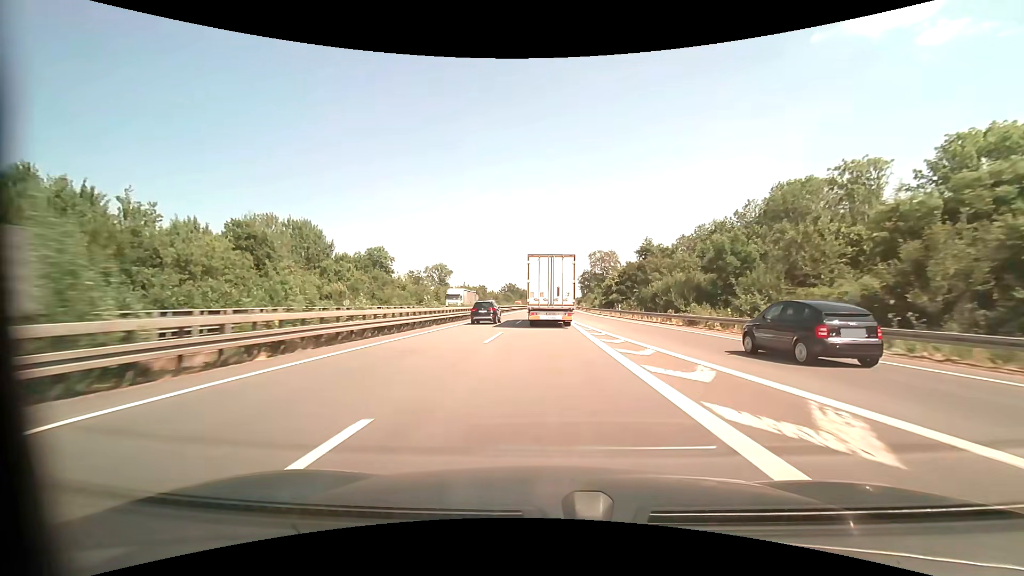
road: motorway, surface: asphalt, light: Day
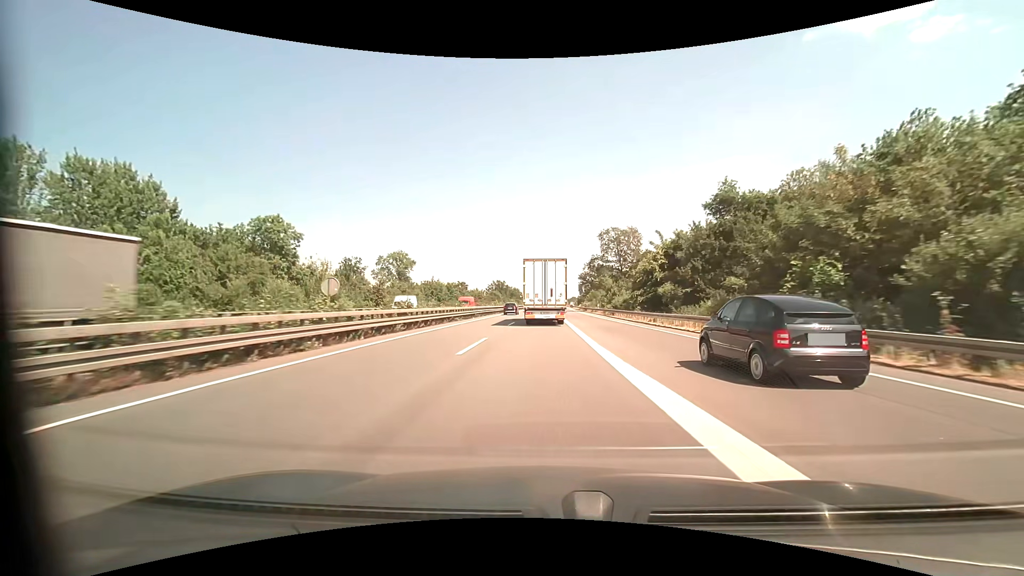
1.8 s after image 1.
(+0.3, +39.3) m; +1°
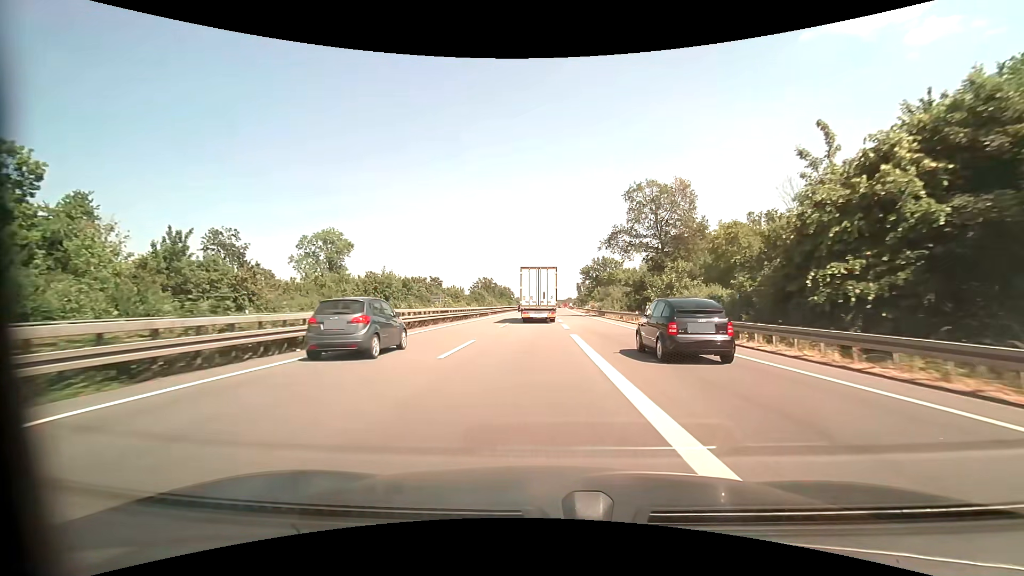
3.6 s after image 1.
(+0.2, +36.4) m; 0°
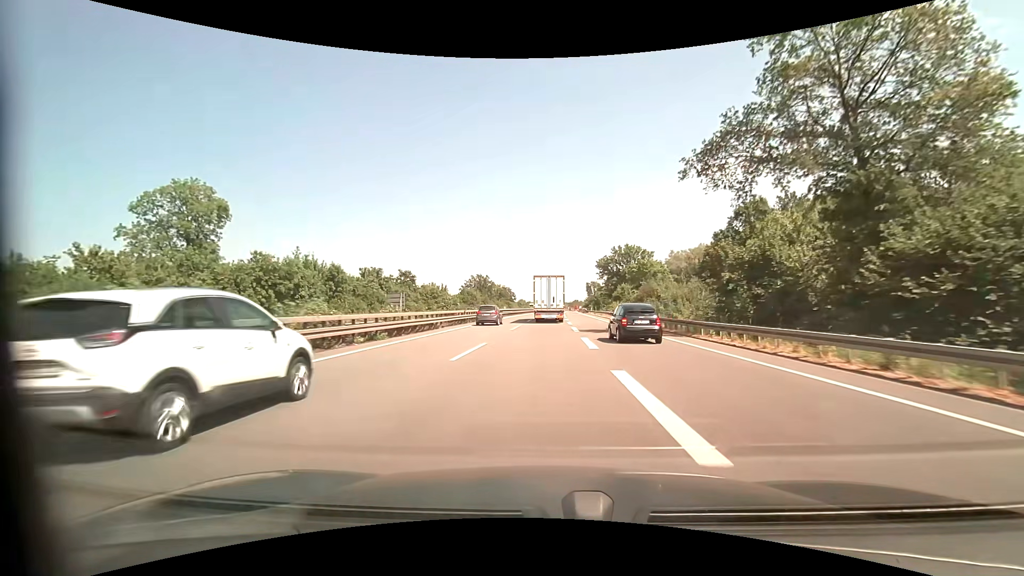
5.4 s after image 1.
(-0.1, +35.6) m; 0°
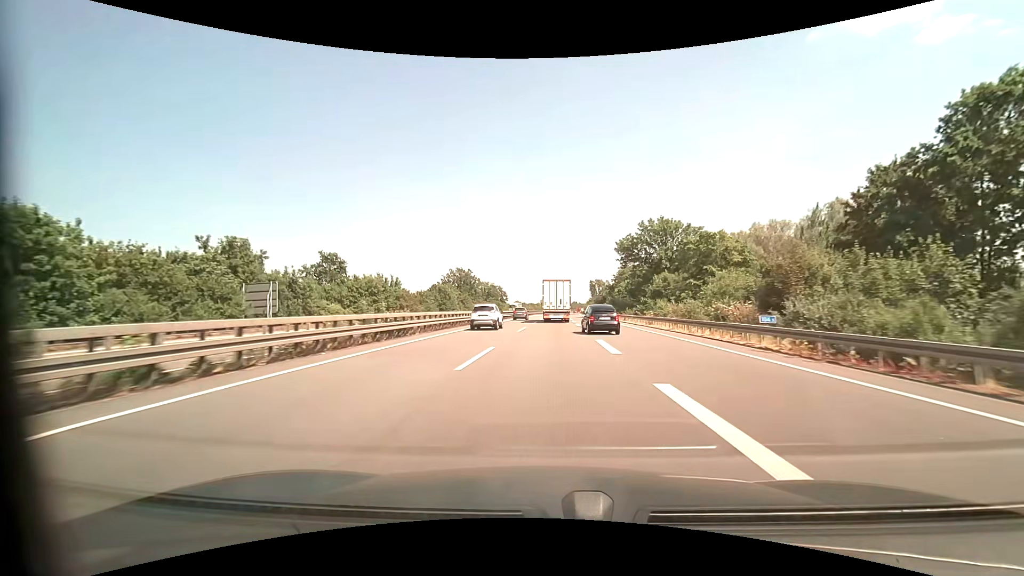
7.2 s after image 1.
(0.0, +38.1) m; 0°
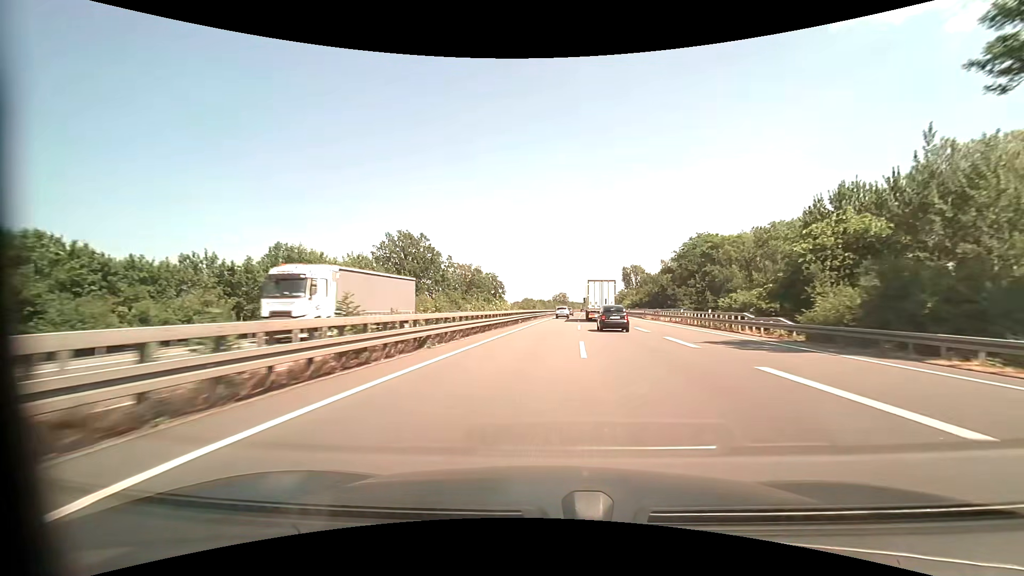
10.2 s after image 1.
(-0.7, +69.4) m; -1°
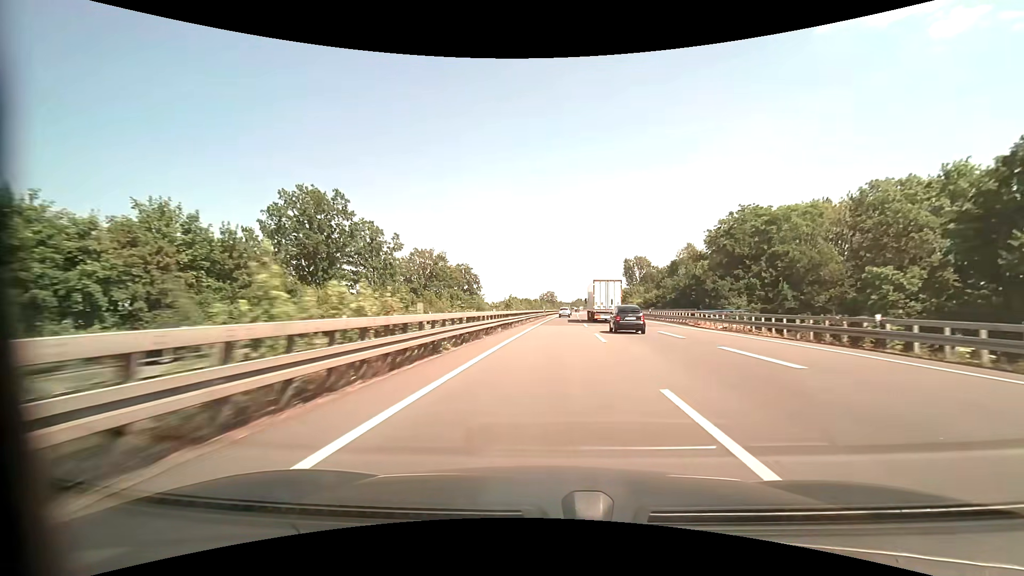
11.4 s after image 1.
(+0.4, +29.7) m; +1°
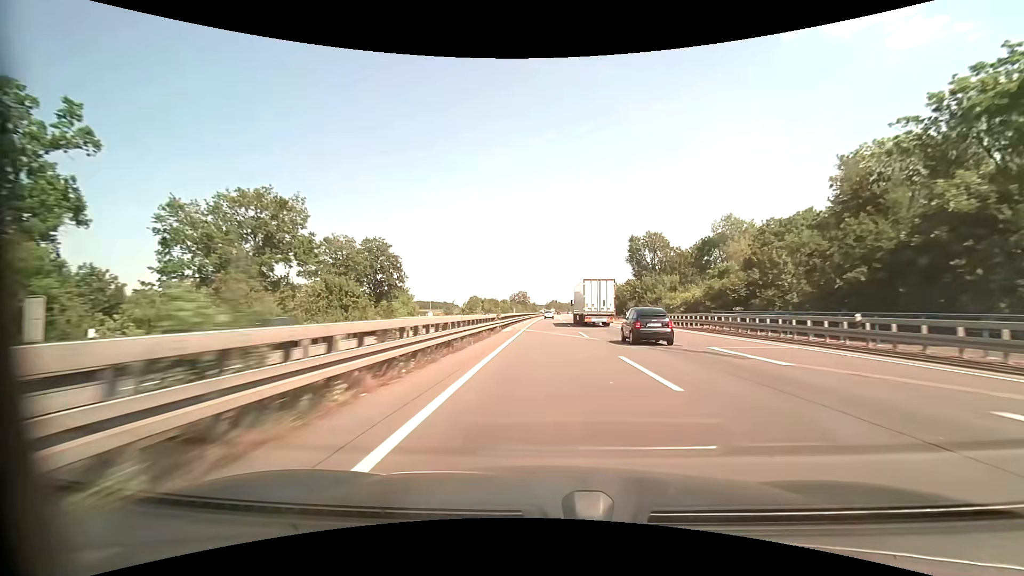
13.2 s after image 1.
(+1.2, +47.8) m; +3°
(0, +10) (0, +20) (0, +30) (0, +40) (0, +50) (+1, +60) (+1, +70) (+1, +80) (+1, +90) (+1, +100) m
